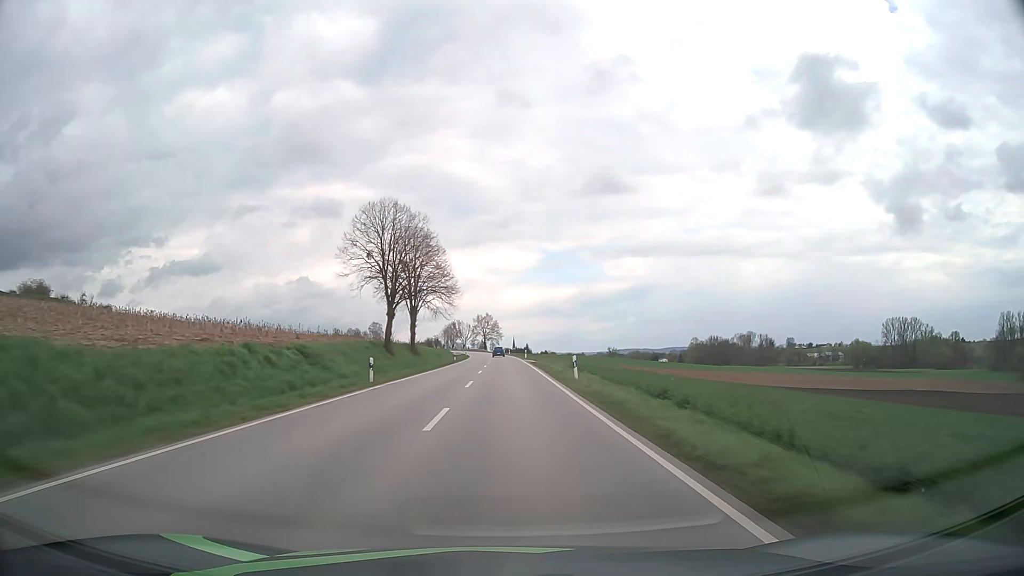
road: secondary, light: Day
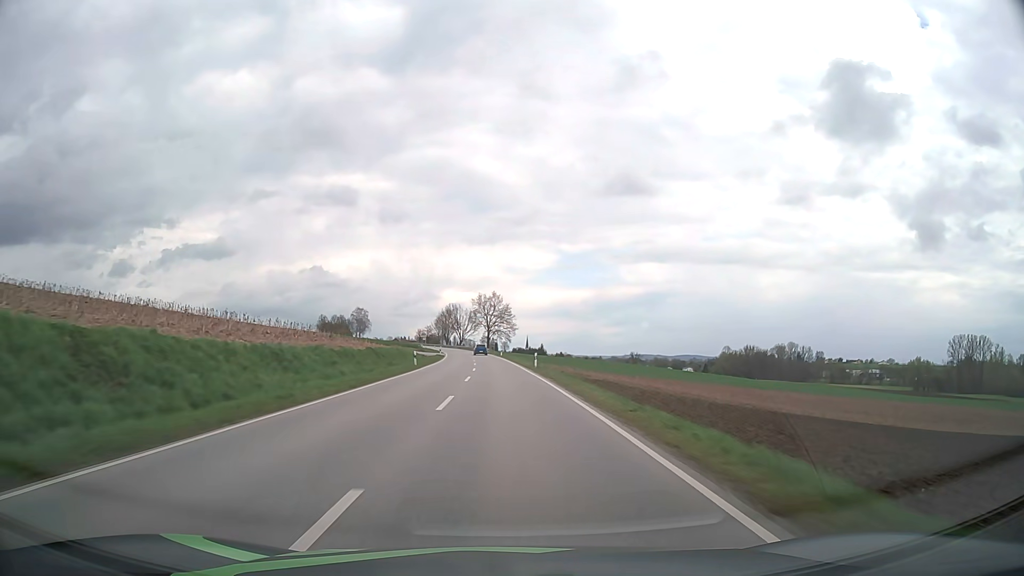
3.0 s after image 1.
(-0.5, +81.0) m; -1°
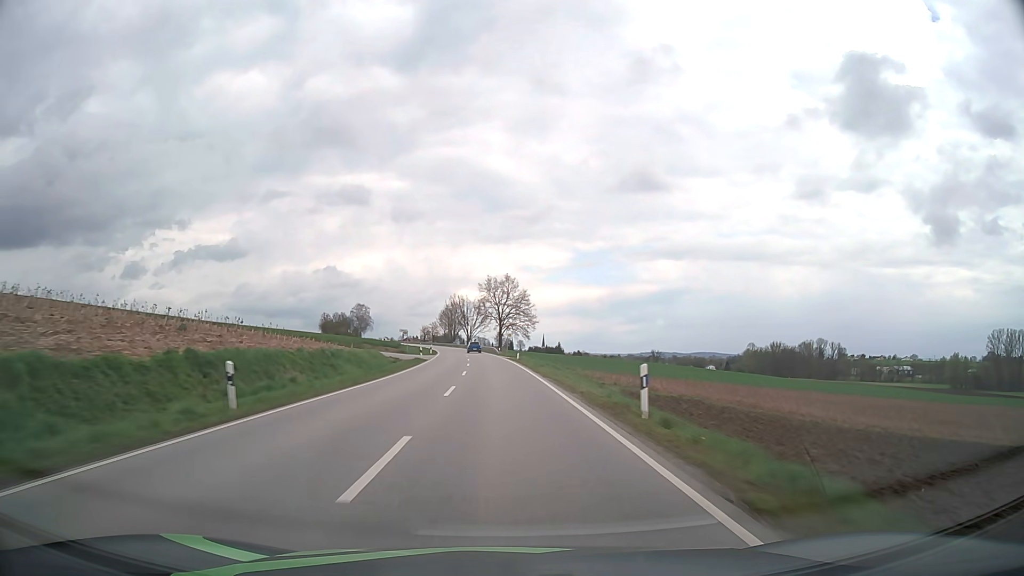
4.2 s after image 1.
(-0.3, +32.6) m; -1°
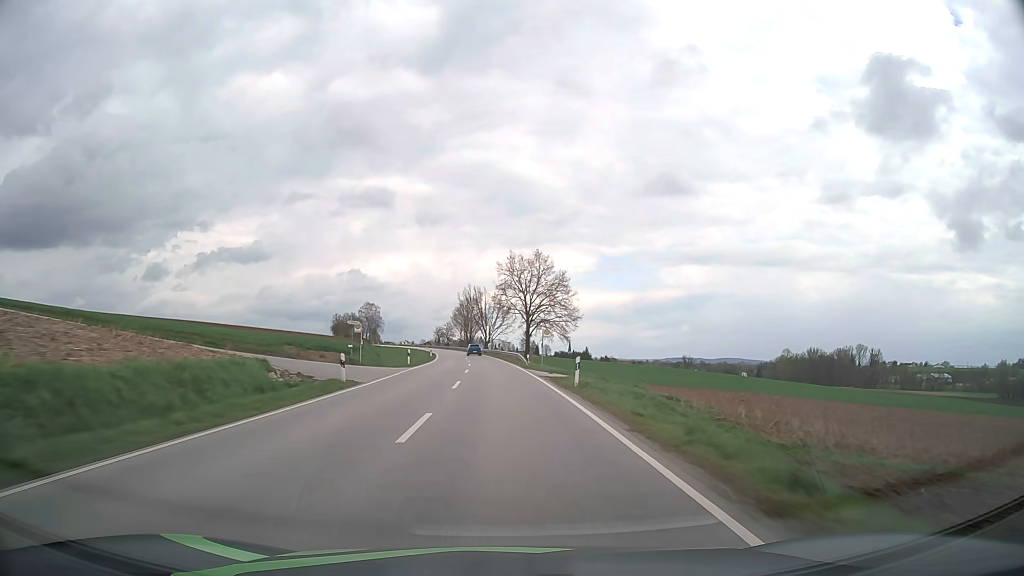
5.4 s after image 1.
(-0.6, +32.7) m; -2°
